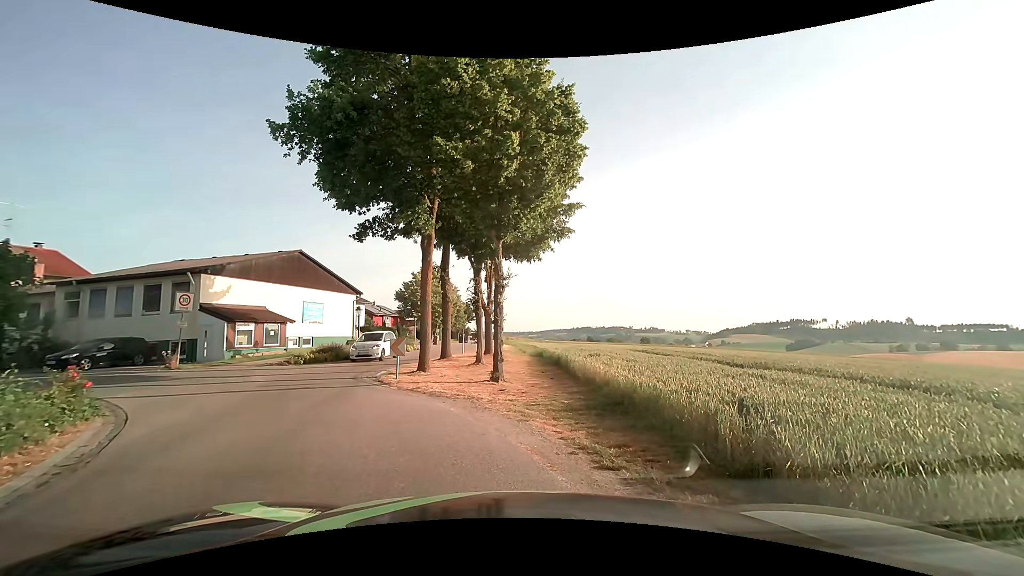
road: tertiary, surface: asphalt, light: Day
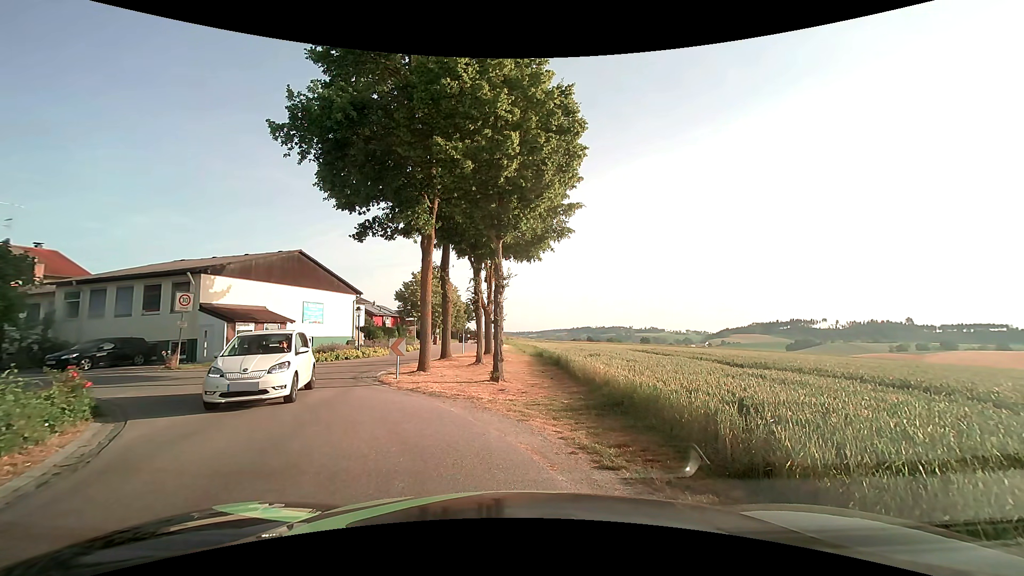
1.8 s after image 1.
(0.0, 0.0) m; 0°
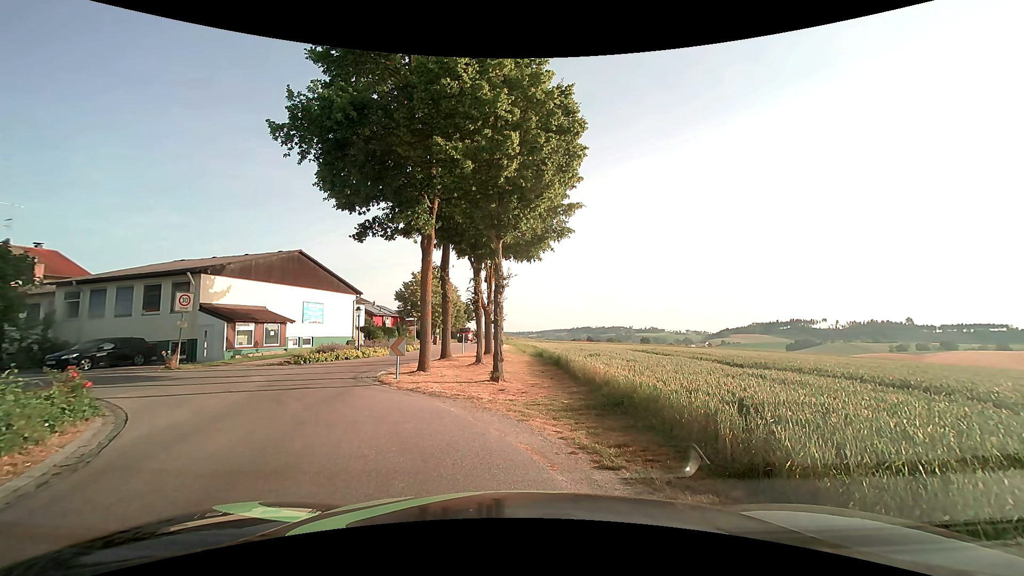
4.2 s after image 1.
(0.0, 0.0) m; 0°
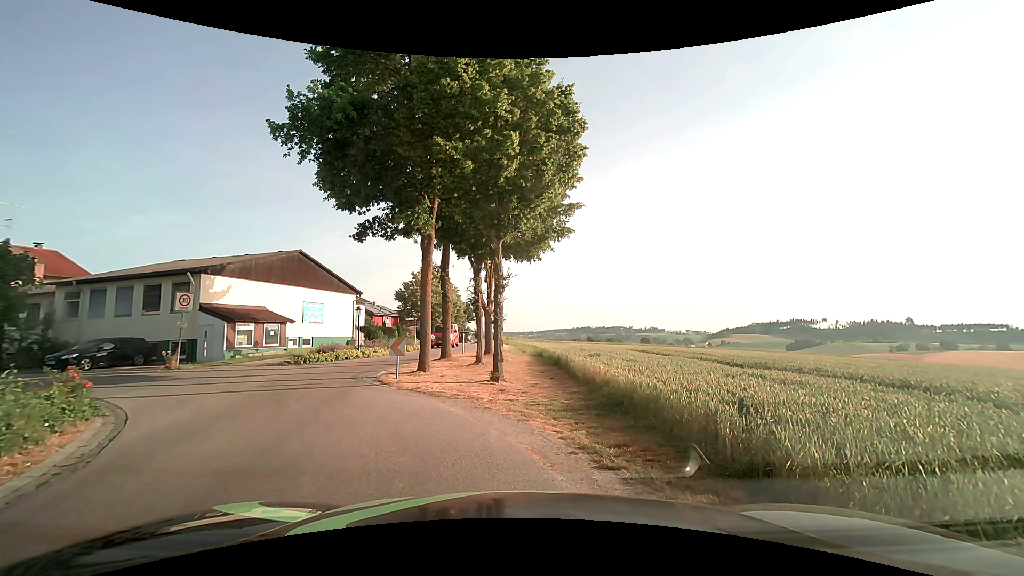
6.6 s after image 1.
(0.0, 0.0) m; 0°
